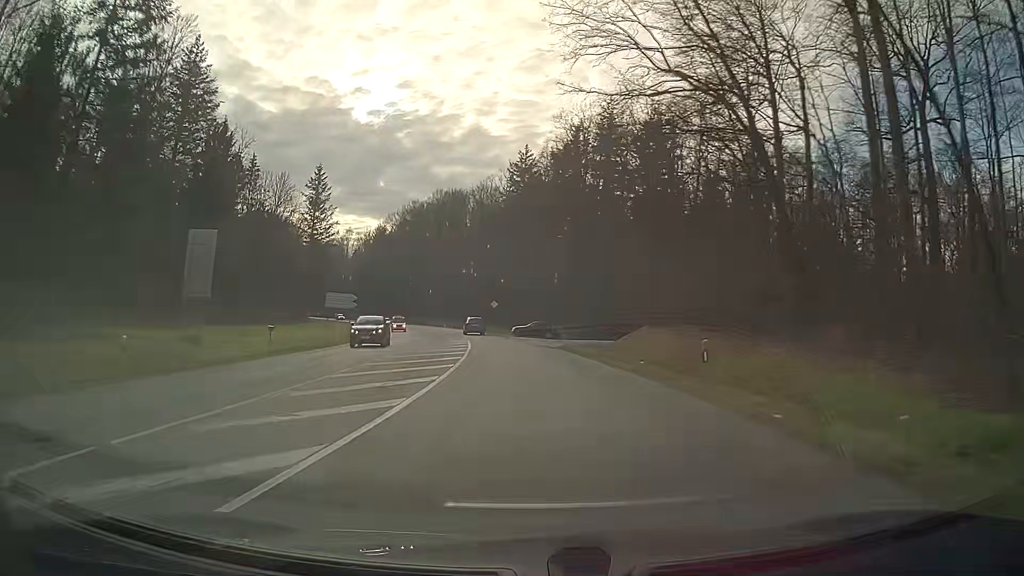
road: secondary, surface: asphalt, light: Day
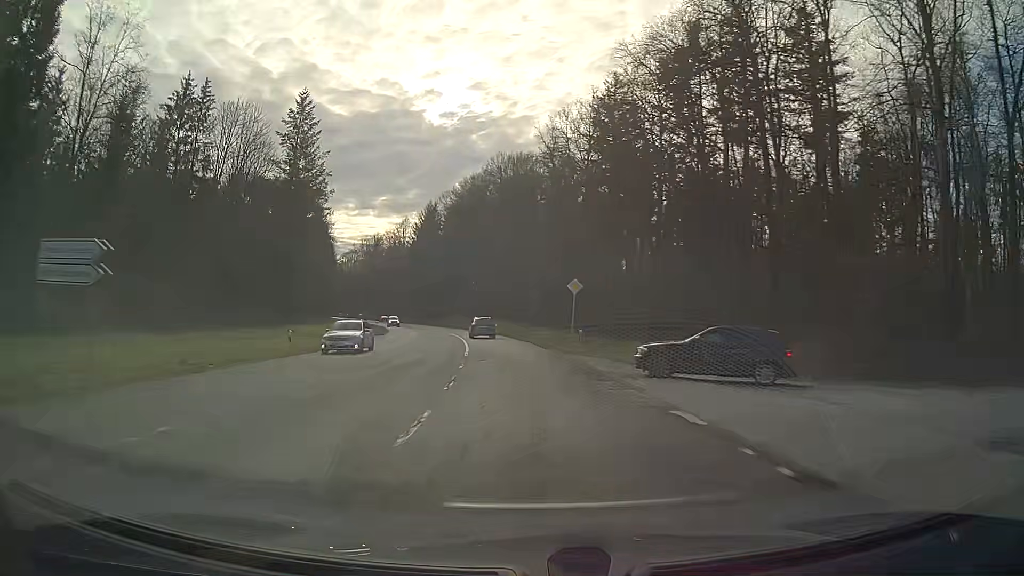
(-2.4, +40.3) m; -7°
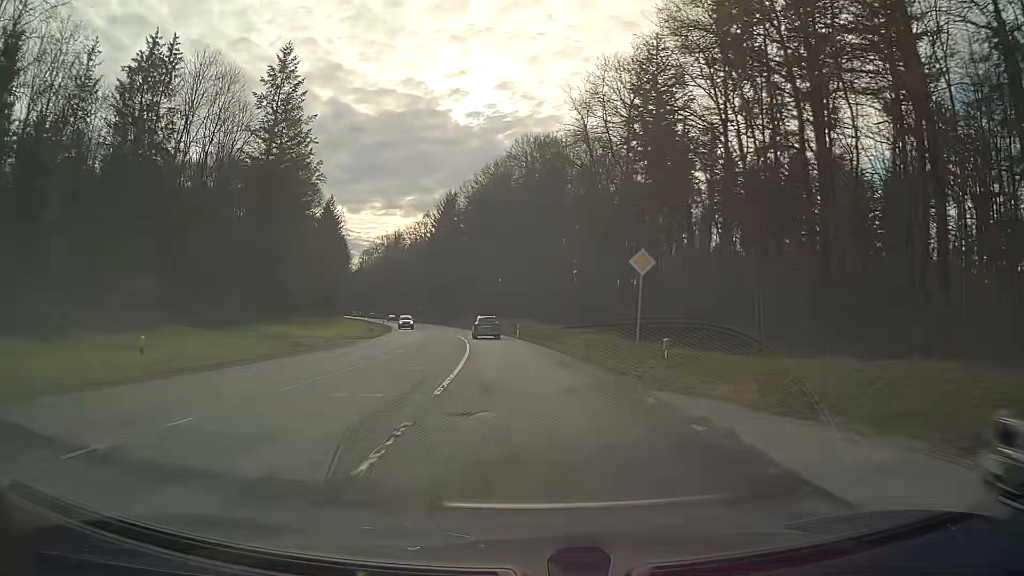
(-0.2, +13.6) m; -2°
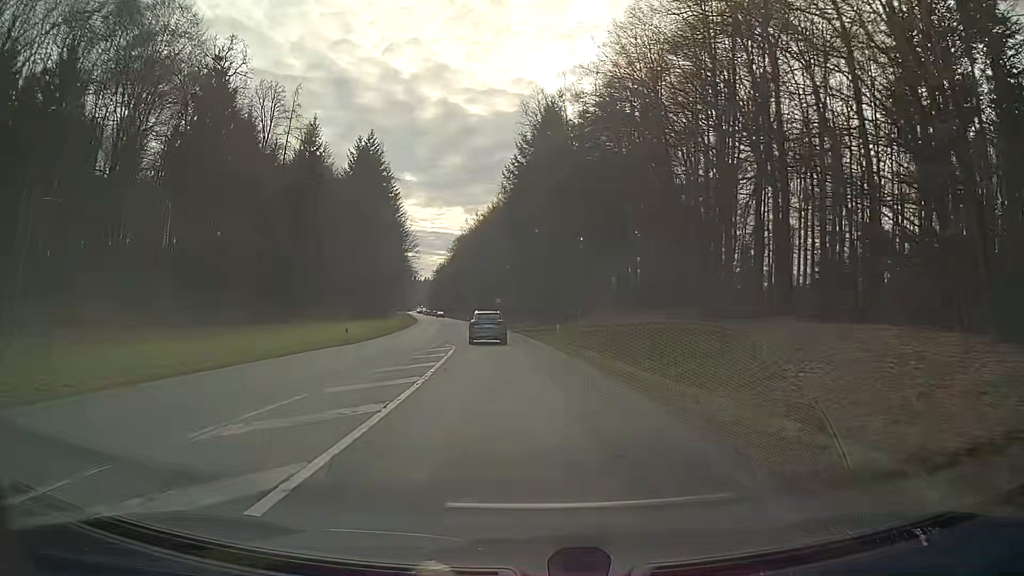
(-6.0, +65.5) m; -10°
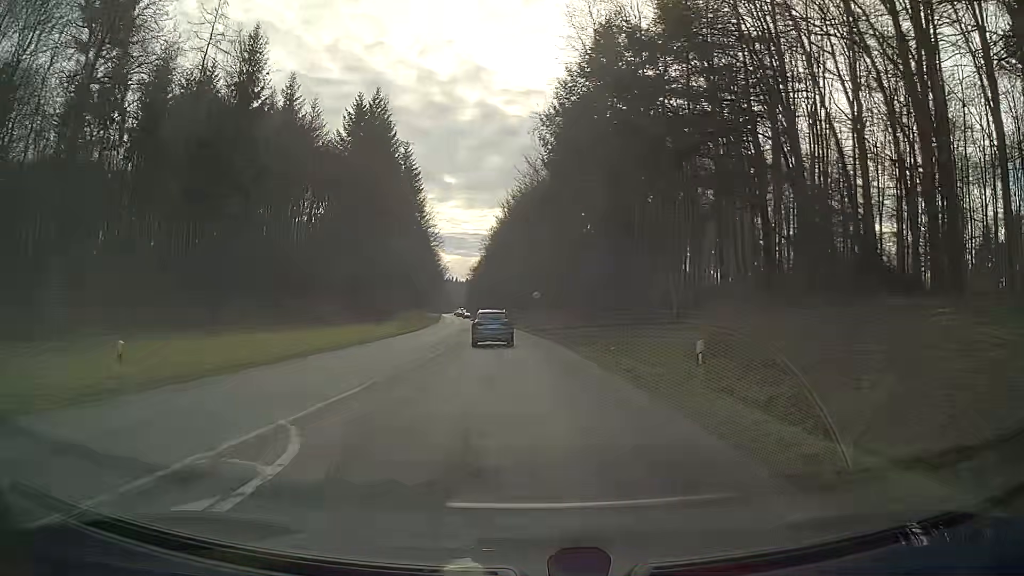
(-0.7, +23.8) m; -3°
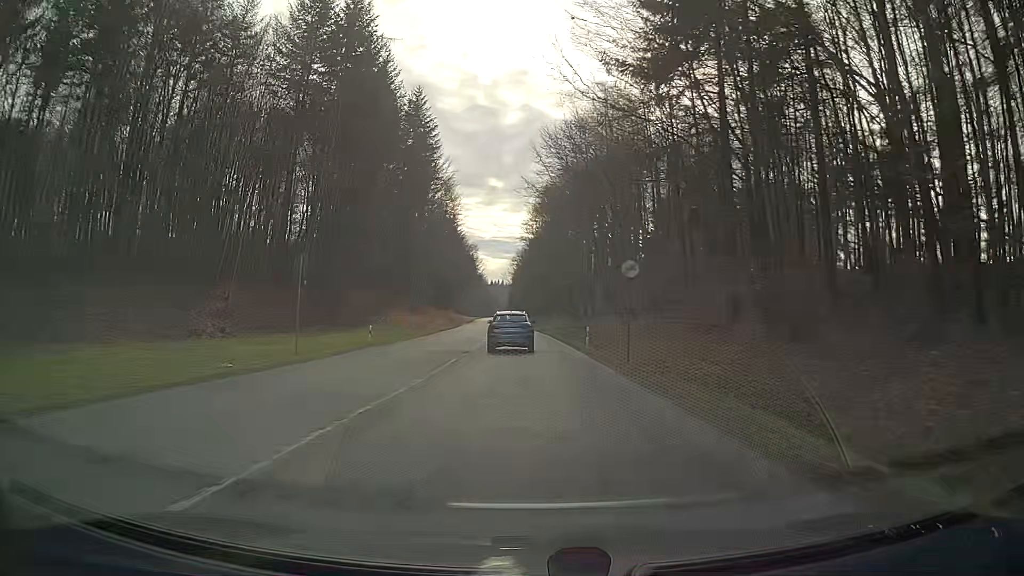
(-1.2, +33.6) m; -4°
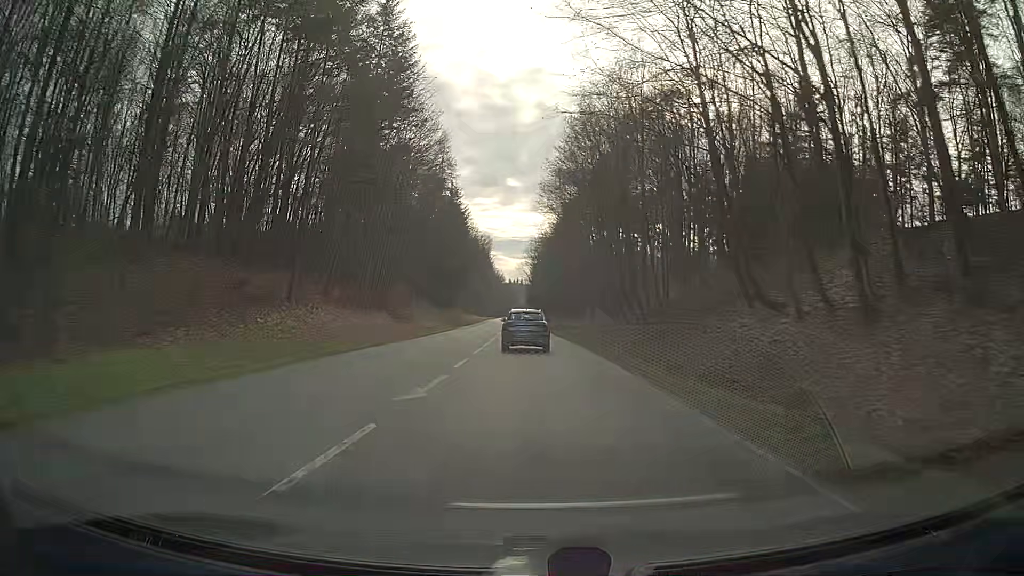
(-0.6, +31.7) m; -2°
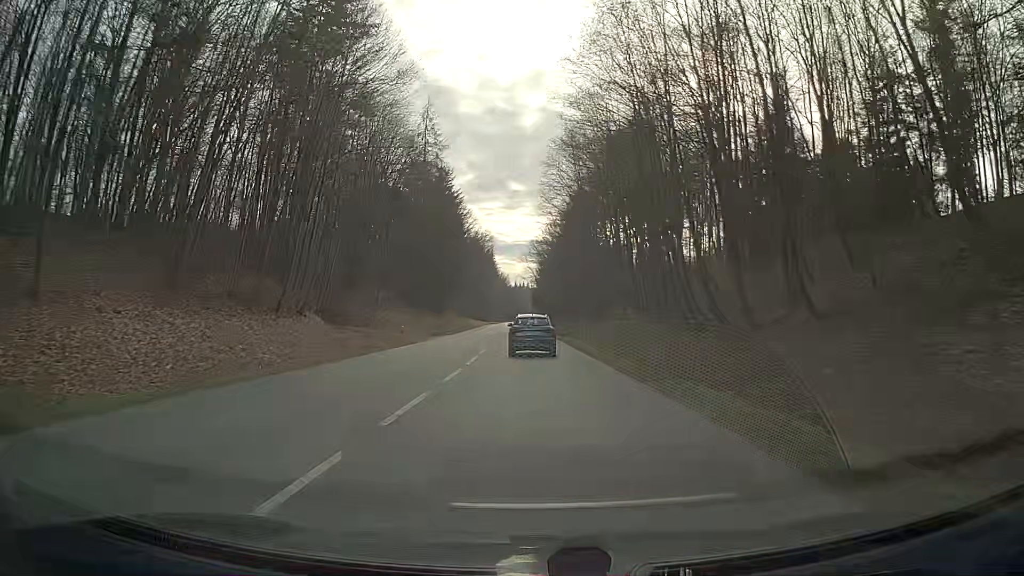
(0.0, +20.7) m; 0°
(0, +10) (0, +20) (0, +30) (0, +40) (0, +50) (0, +60) (-1, +70) (-1, +80) (-1, +90) (-2, +100) m
